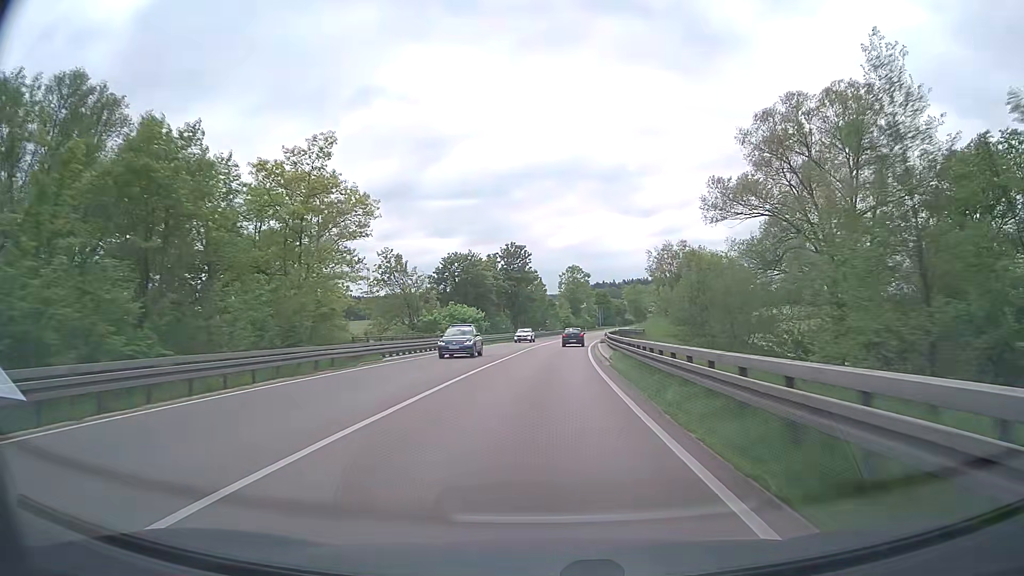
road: trunk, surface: asphalt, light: Day
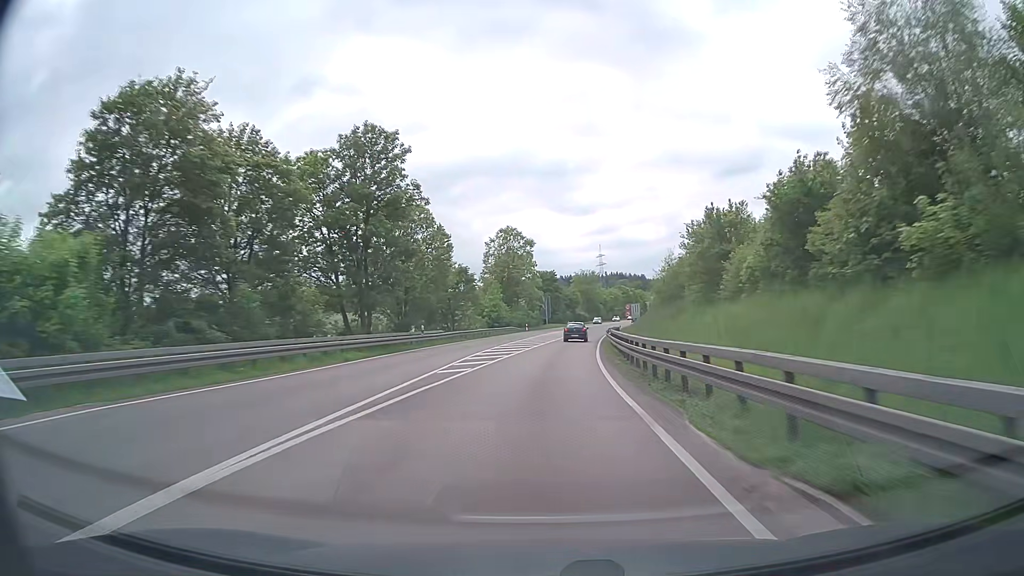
(+2.6, +58.9) m; +6°
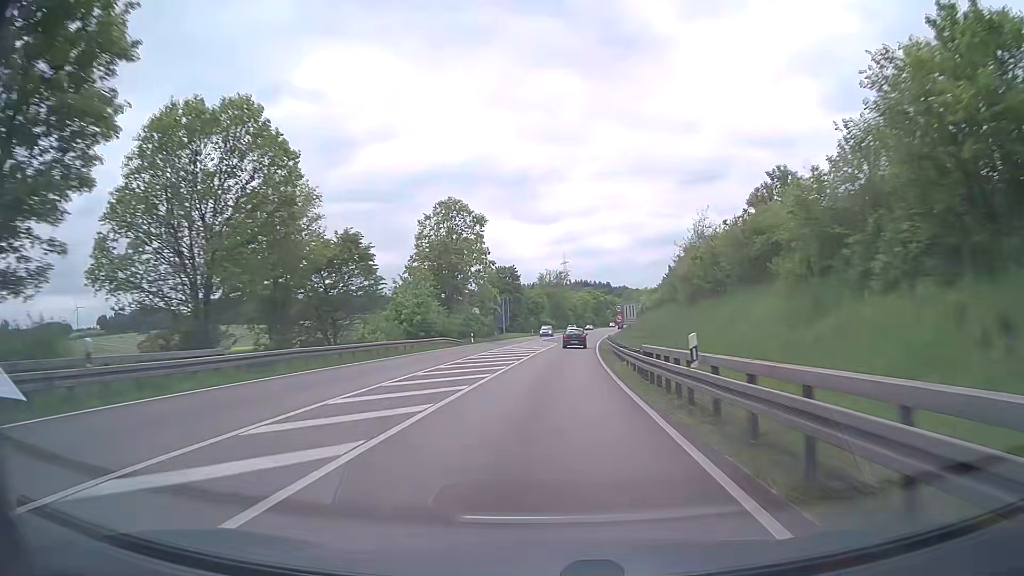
(+0.8, +29.2) m; +3°
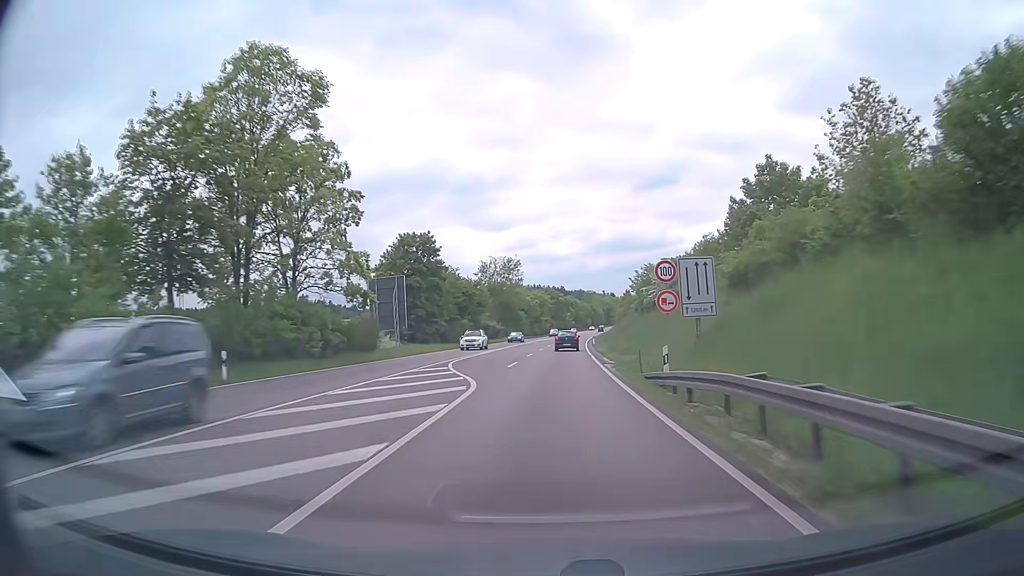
(+1.7, +43.9) m; +4°
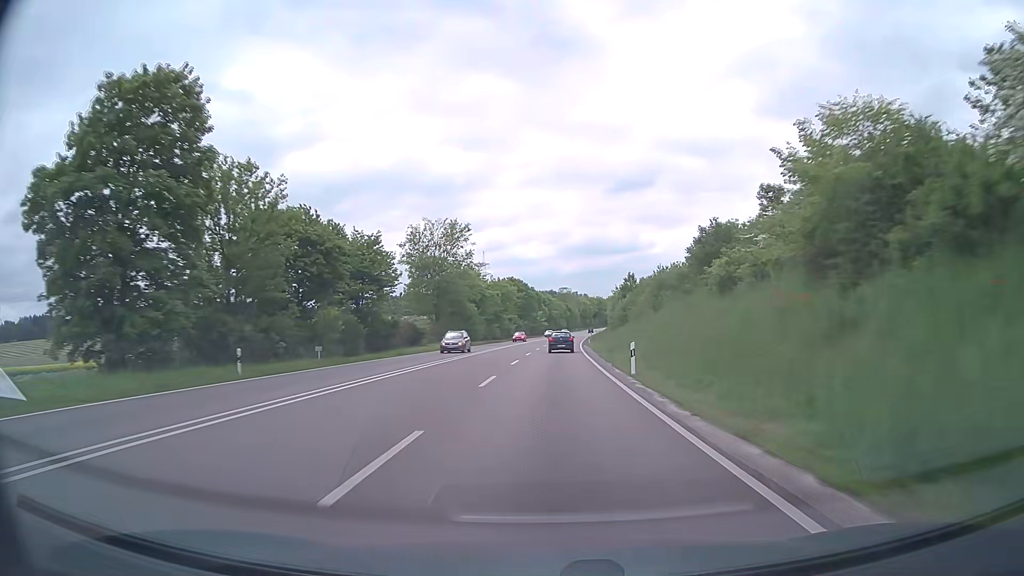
(+1.1, +45.2) m; +3°
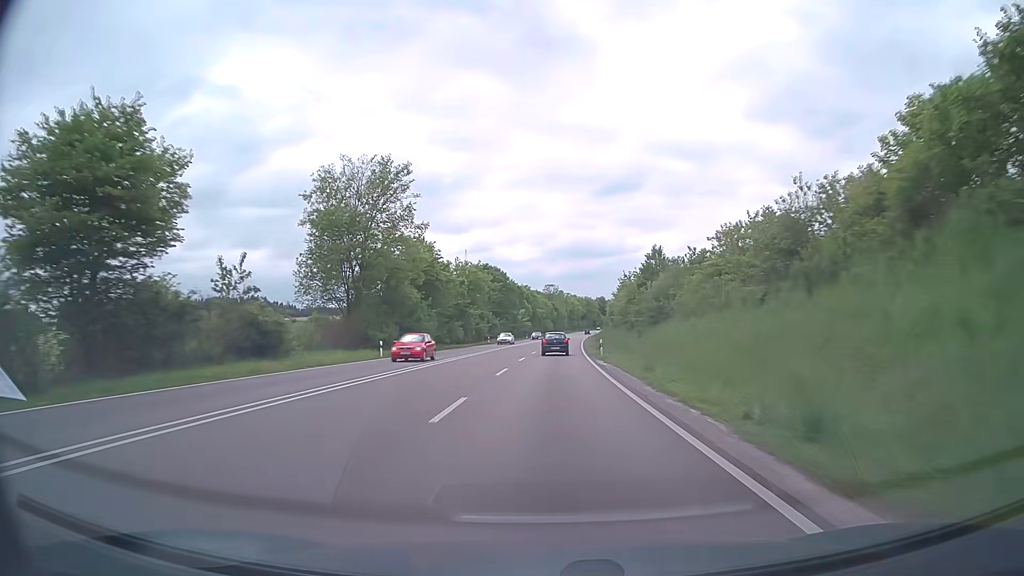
(+0.3, +31.1) m; +1°
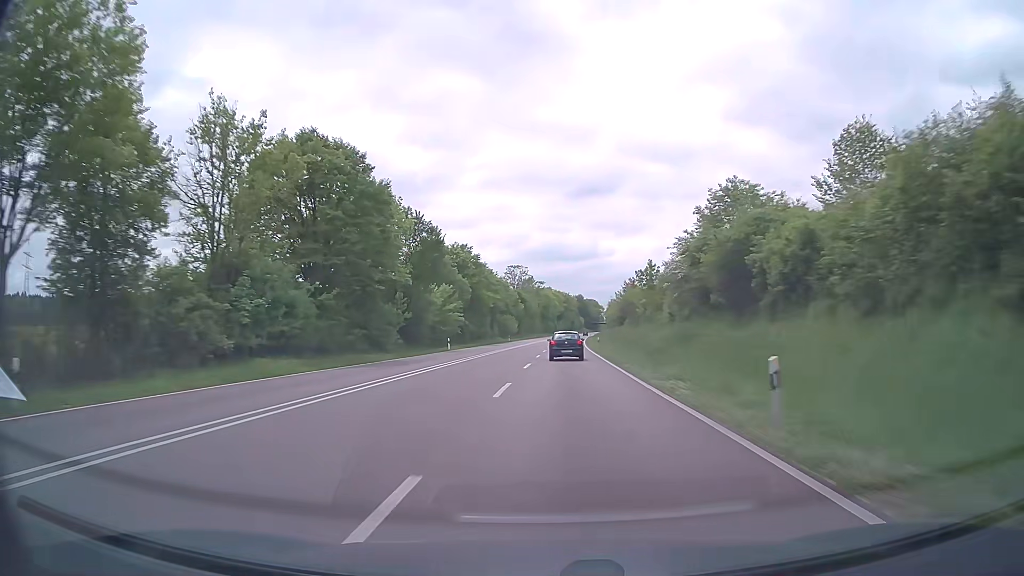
(+2.2, +80.0) m; +3°
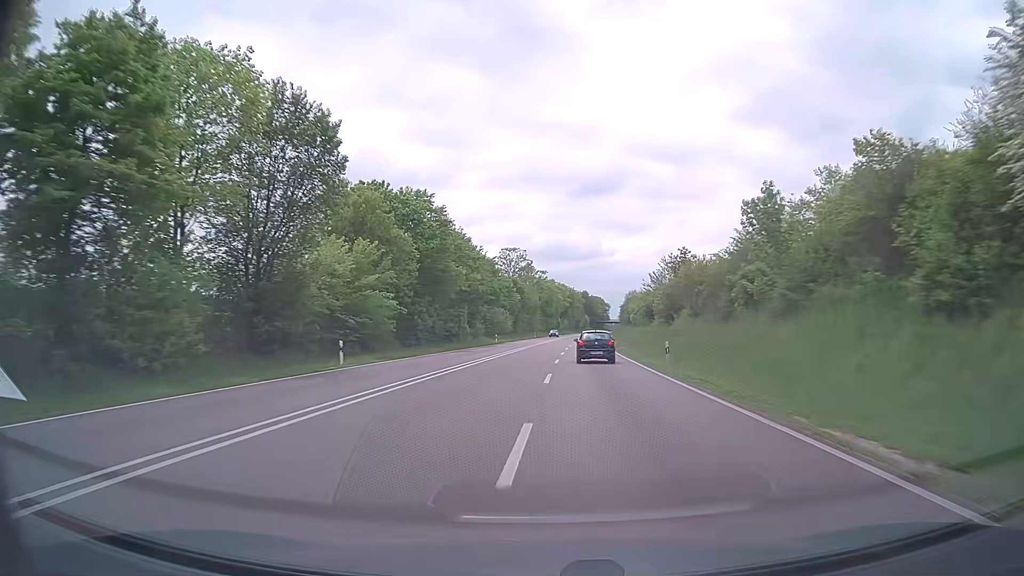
(-0.1, +32.4) m; 0°
(0, +10) (0, +20) (0, +30) (+1, +40) (+1, +50) (+1, +60) (+2, +70) (+2, +80) (+3, +90) (+3, +100) m
